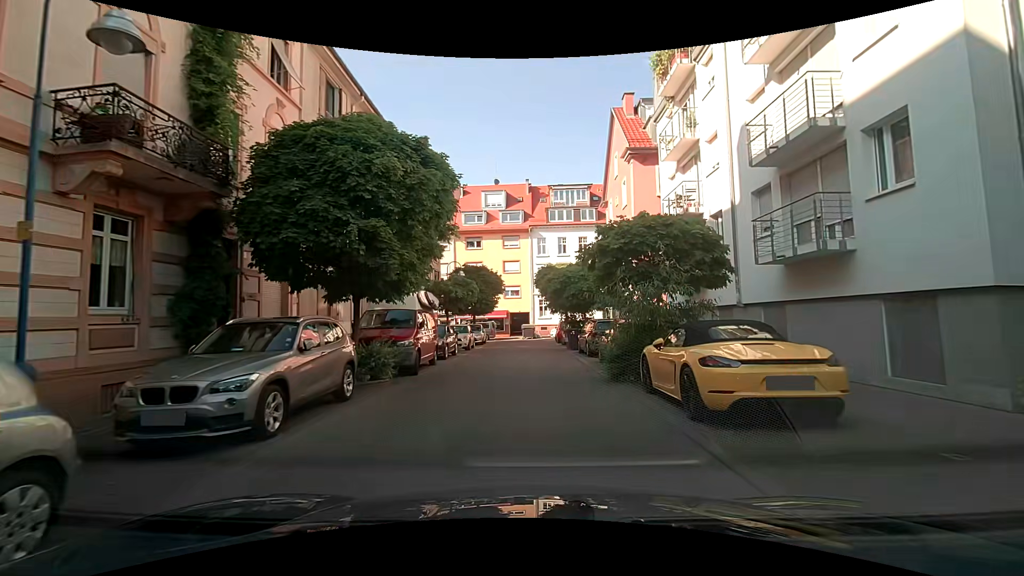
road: residential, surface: asphalt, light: Day
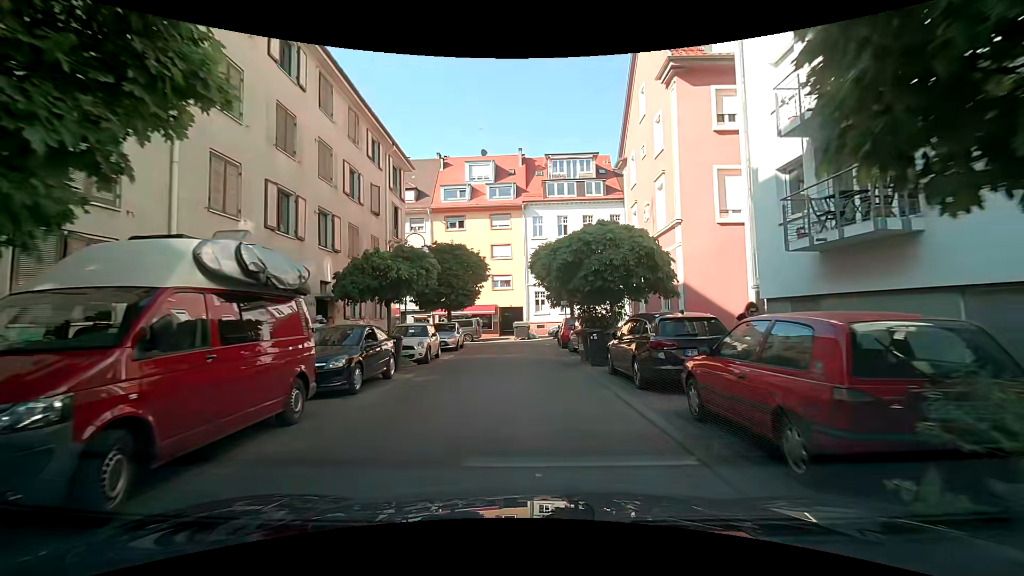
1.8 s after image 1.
(+0.1, +9.8) m; +1°
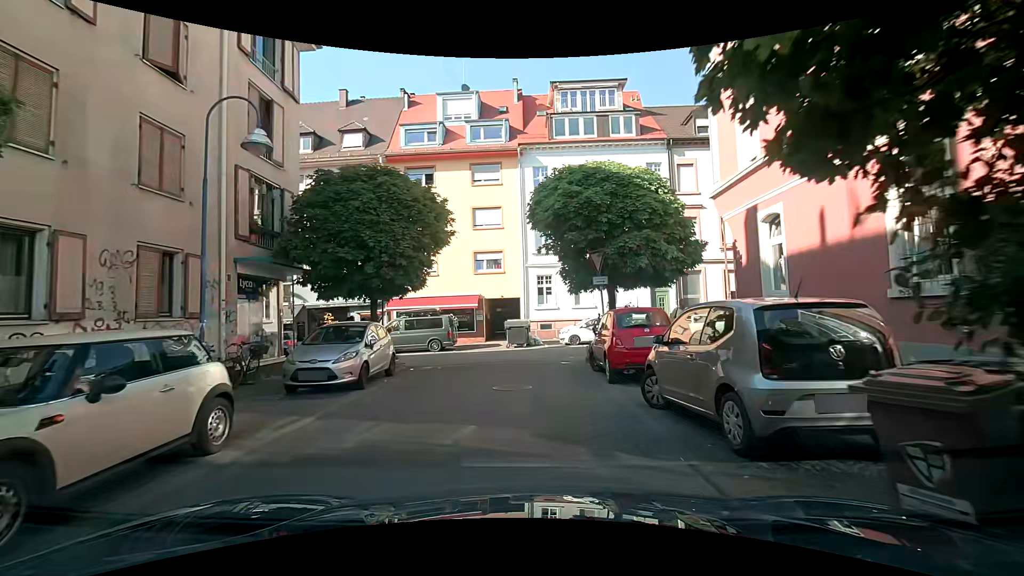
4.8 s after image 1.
(-0.2, +14.2) m; 0°
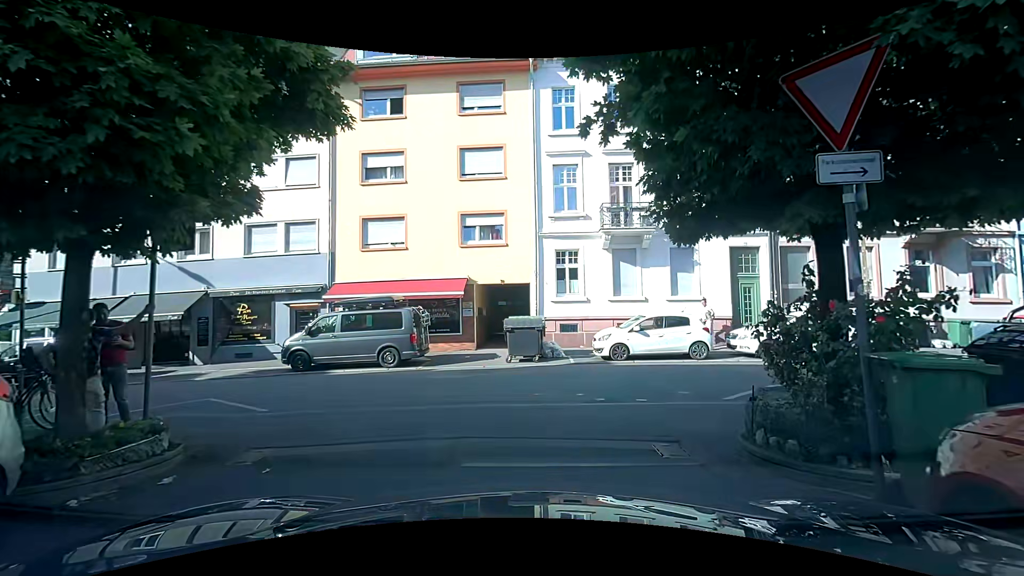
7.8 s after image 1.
(-0.2, +10.3) m; -1°
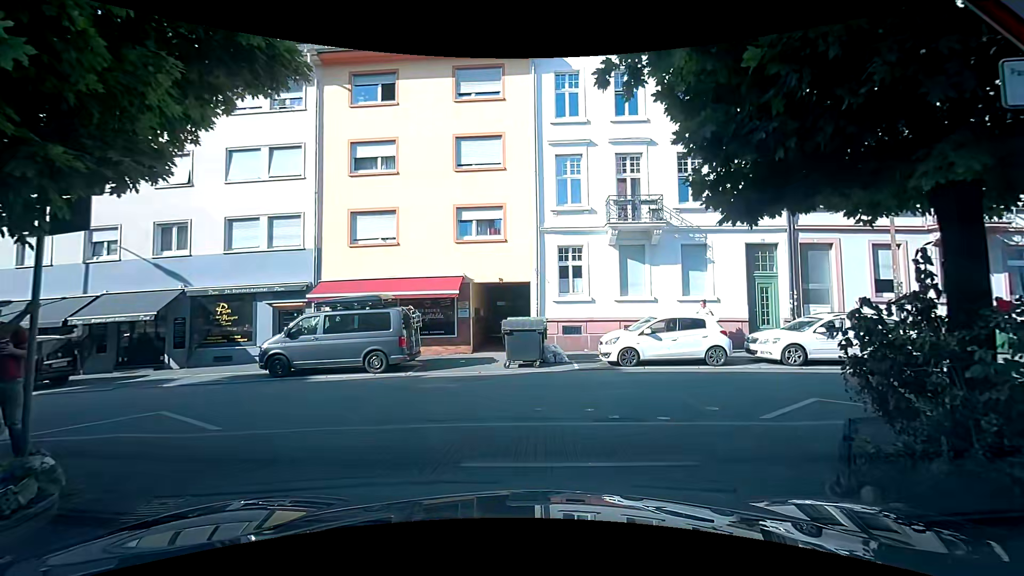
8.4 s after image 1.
(0.0, +1.4) m; +1°
